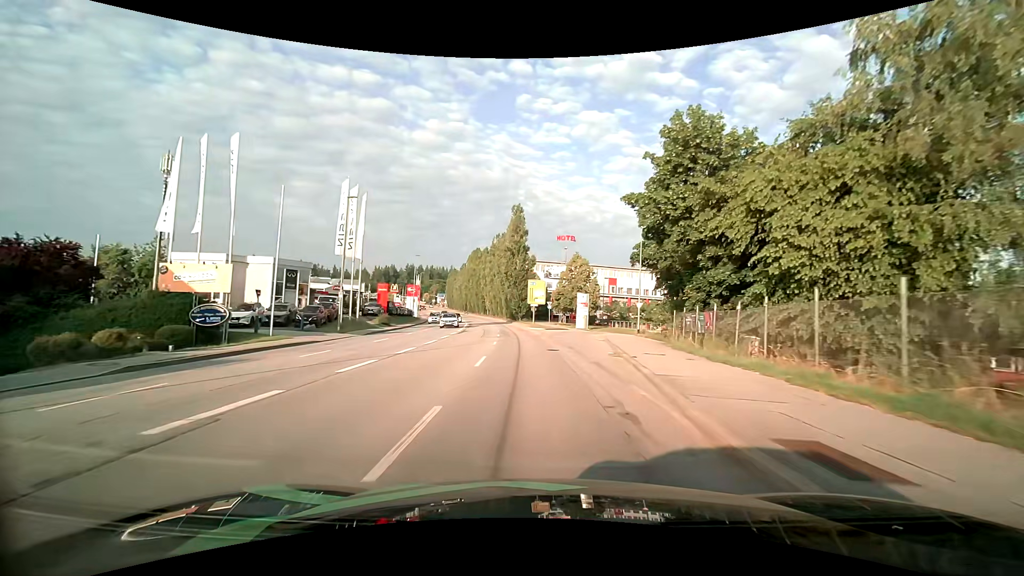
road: tertiary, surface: asphalt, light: Day
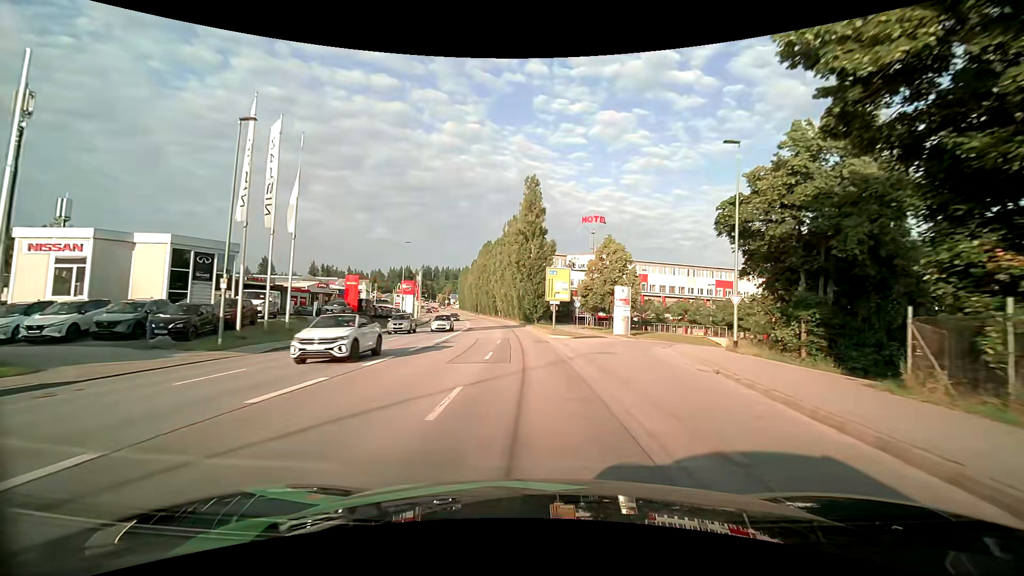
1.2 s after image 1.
(-0.3, +16.2) m; -3°
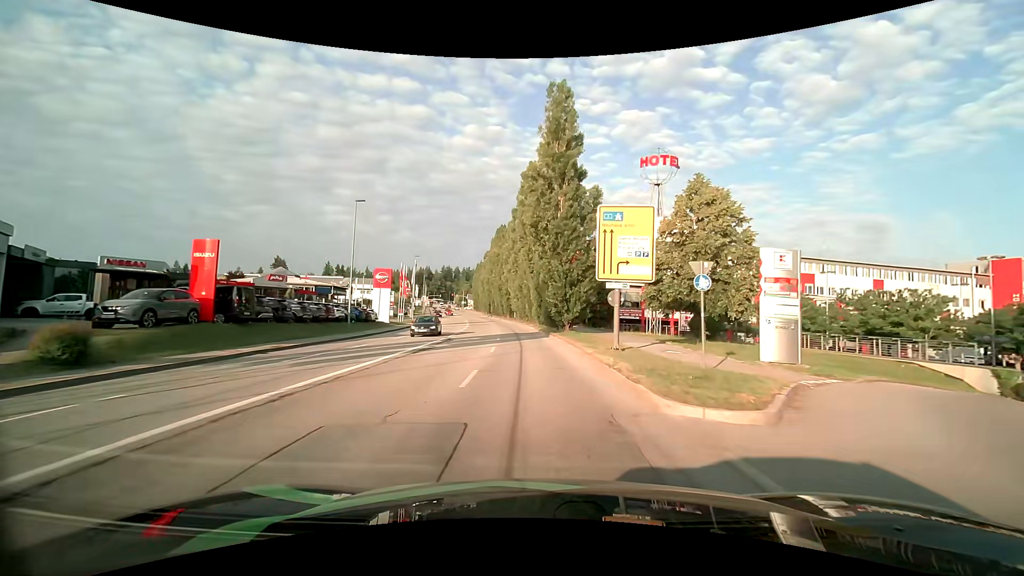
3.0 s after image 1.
(-0.4, +24.0) m; -2°
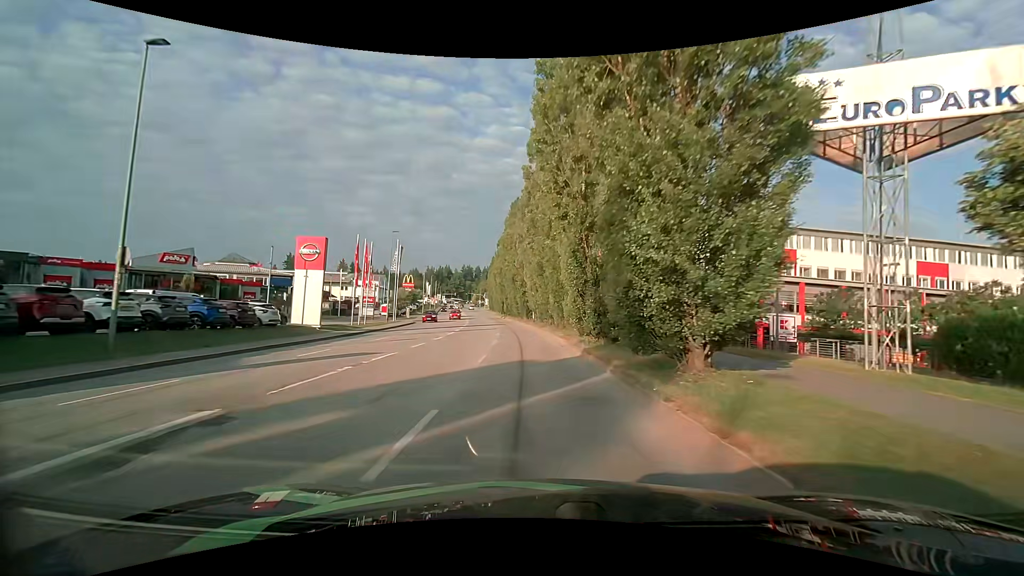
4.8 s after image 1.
(-0.4, +23.6) m; -2°
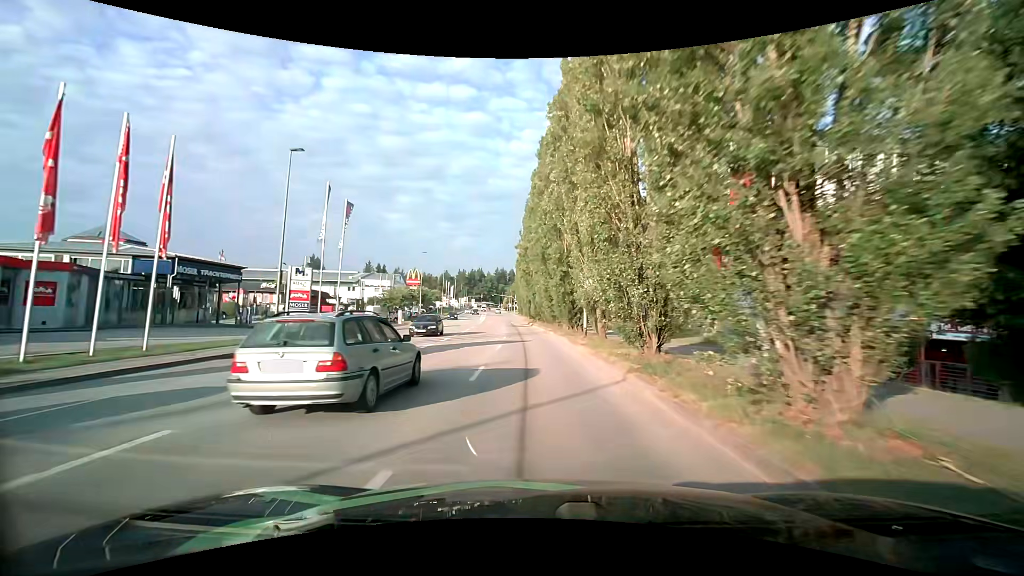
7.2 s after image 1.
(-1.1, +30.0) m; -4°
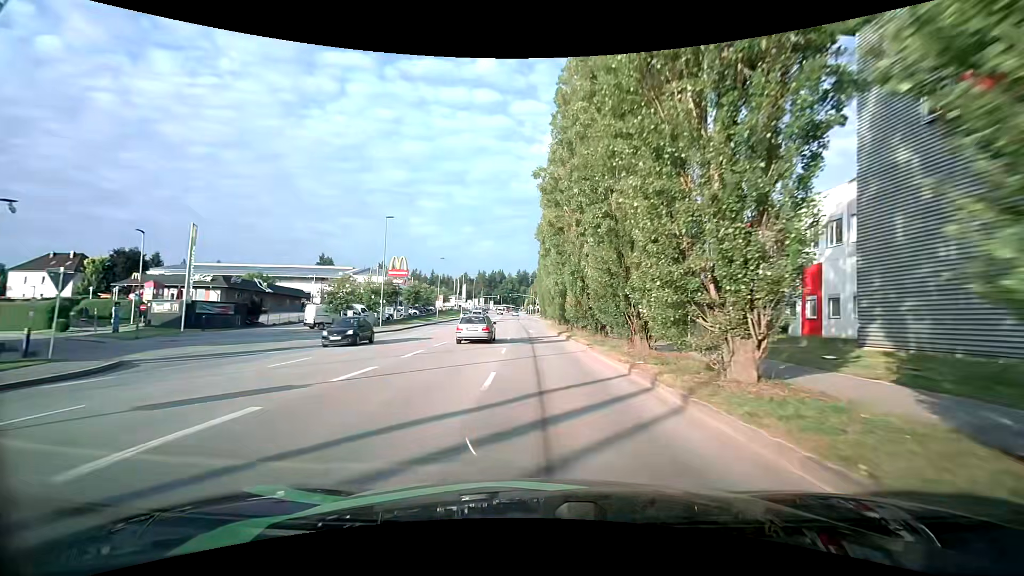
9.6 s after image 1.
(-1.1, +28.6) m; -3°
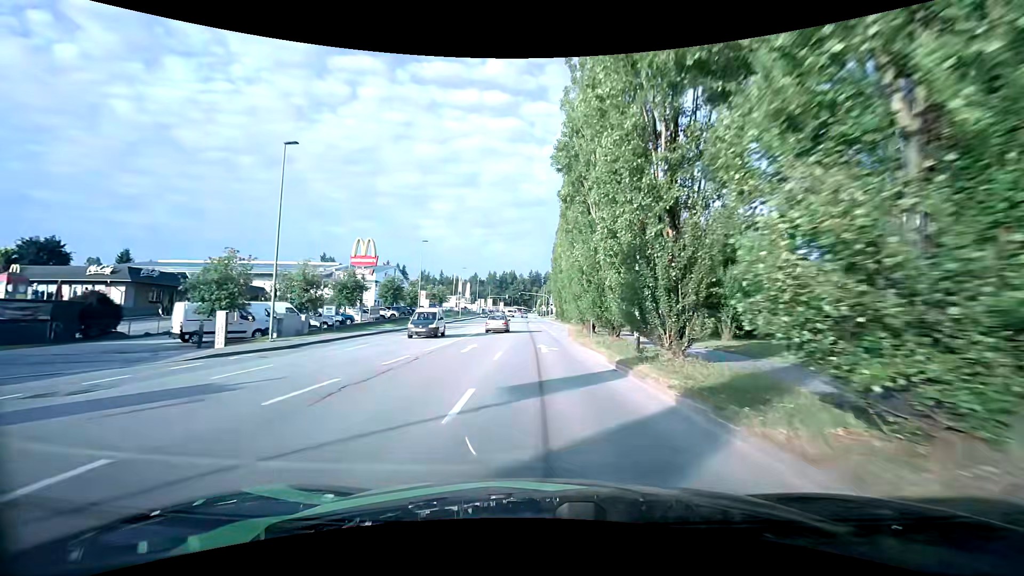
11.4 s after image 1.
(-0.3, +20.8) m; -2°
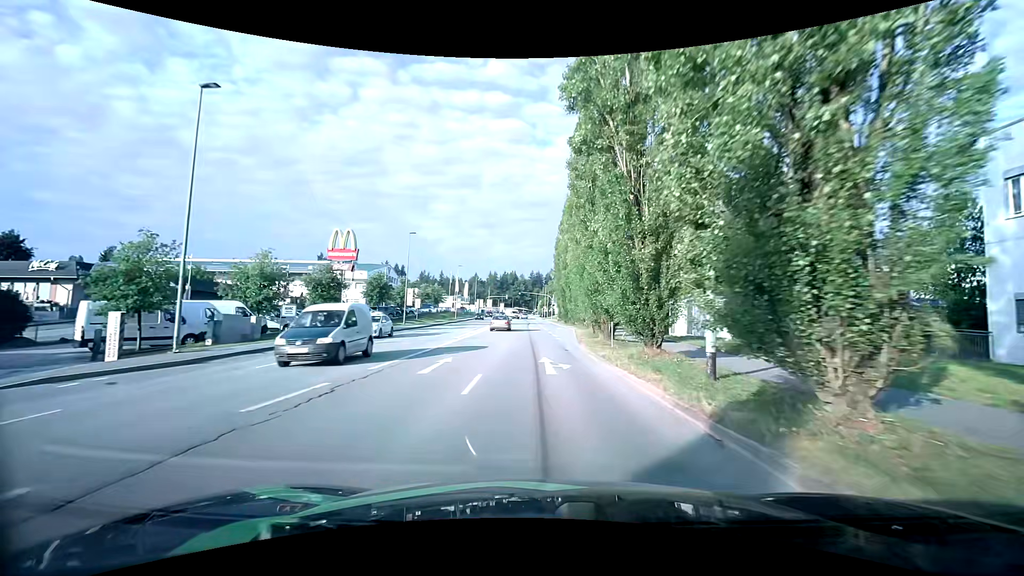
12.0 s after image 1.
(0.0, +6.7) m; +1°
(0, +10) (0, +20) (0, +30) (0, +40) (0, +50) (0, +60) (0, +70) (0, +80) (-1, +90) (-1, +100) m
